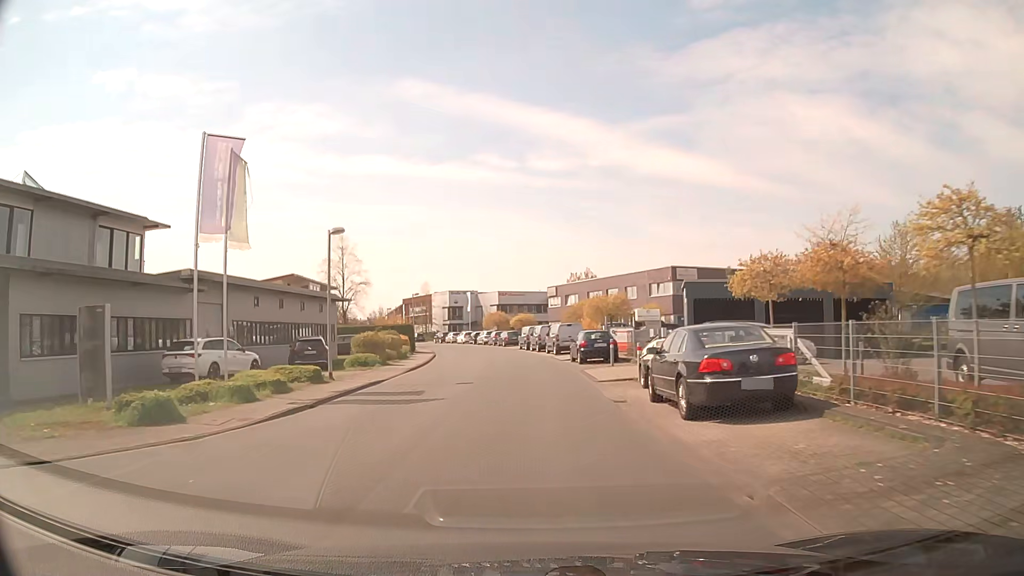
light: Day
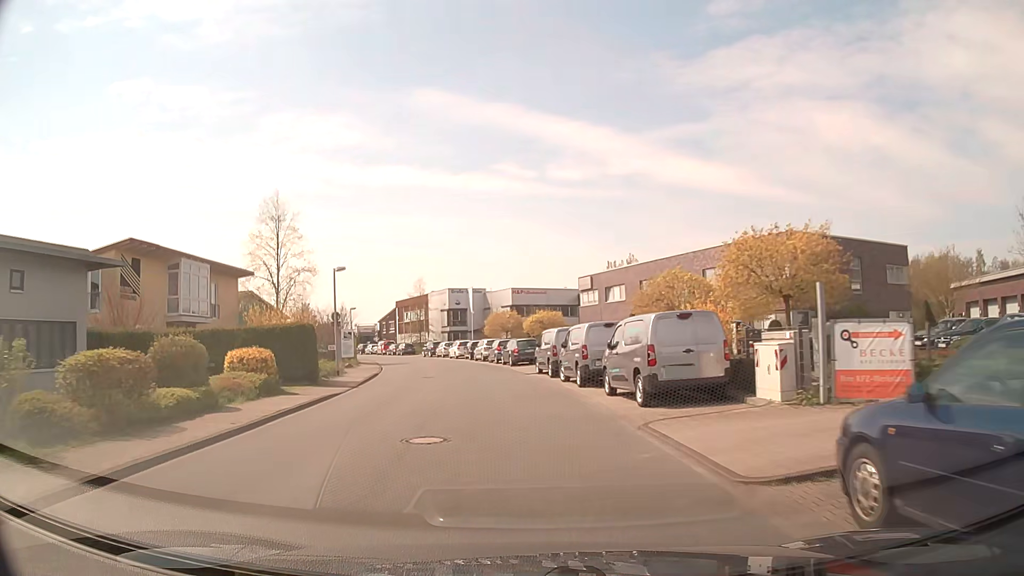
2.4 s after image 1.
(-0.2, +27.3) m; -2°
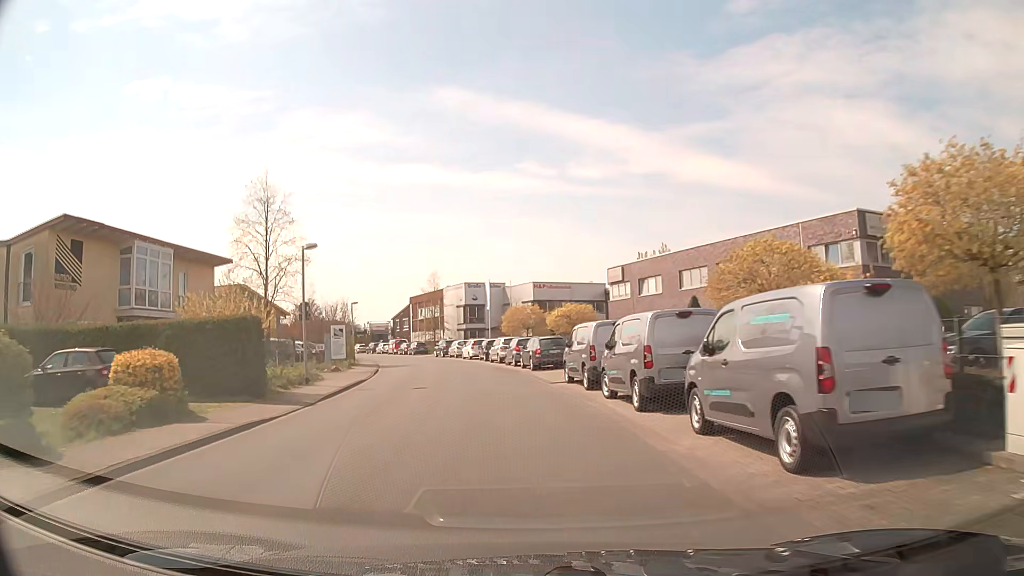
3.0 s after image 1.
(-0.1, +7.0) m; -2°
(0, +10) (-1, +20) (-2, +30) (-4, +40) (-6, +49) (-9, +59) (-12, +69) (-15, +78) (-19, +87) (-24, +96) m
